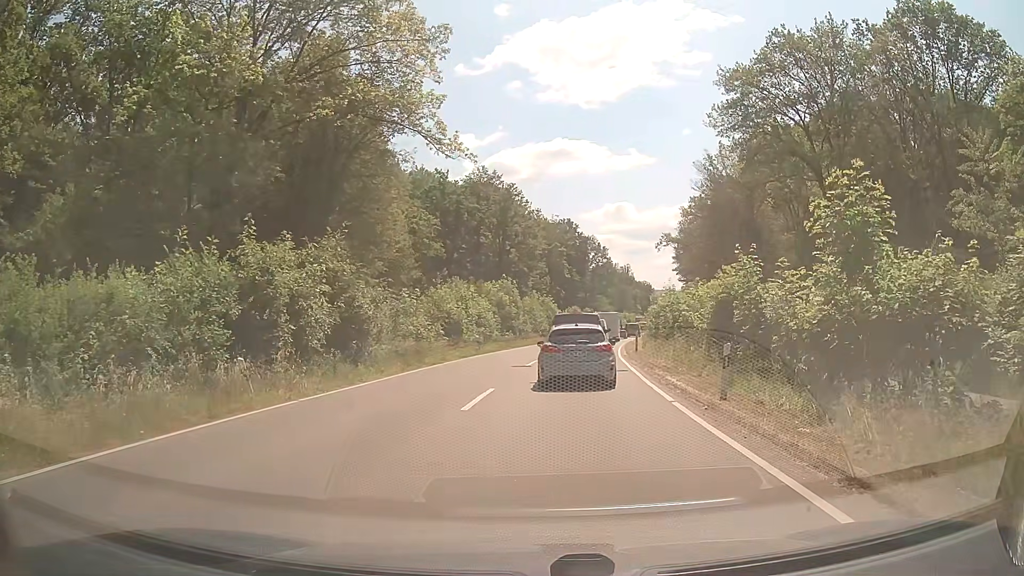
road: secondary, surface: asphalt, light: Day
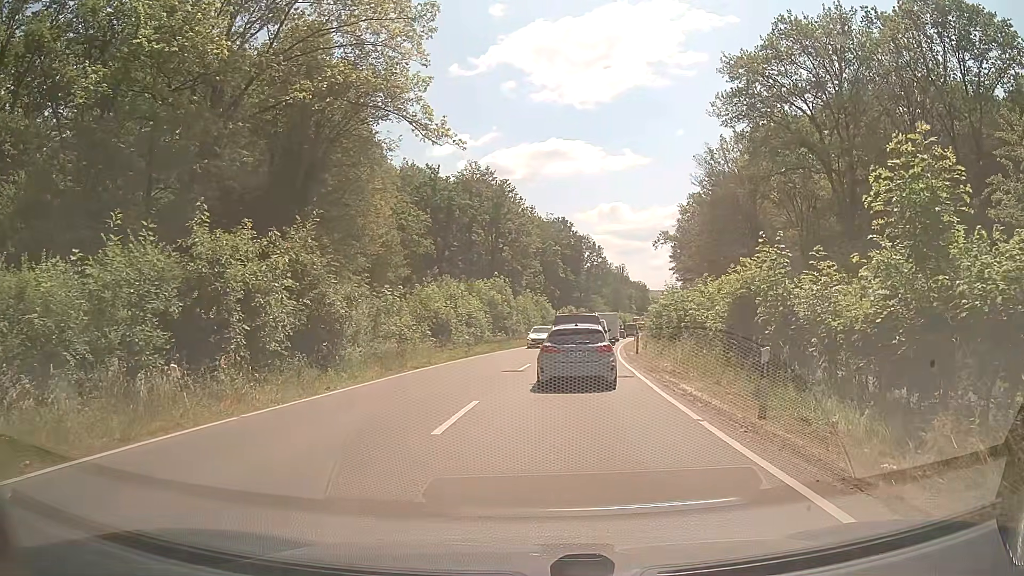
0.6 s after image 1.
(0.0, +2.5) m; +1°
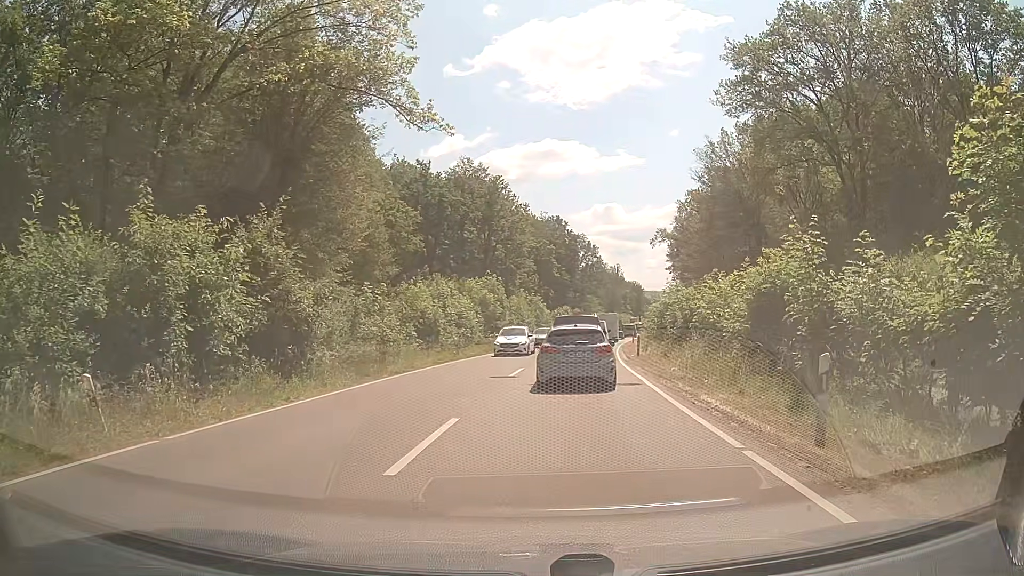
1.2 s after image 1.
(0.0, +2.4) m; +1°
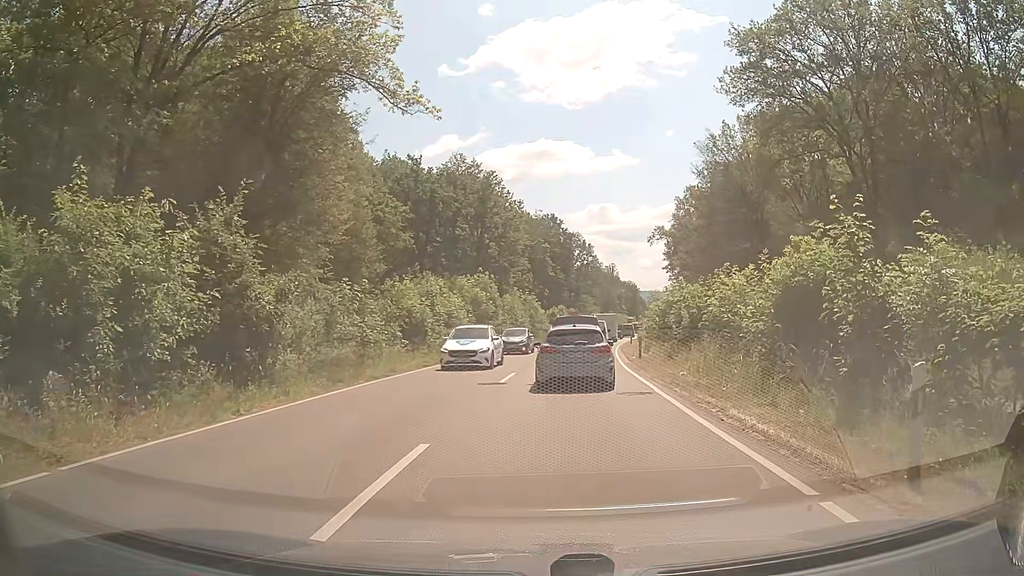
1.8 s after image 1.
(0.0, +2.3) m; 0°
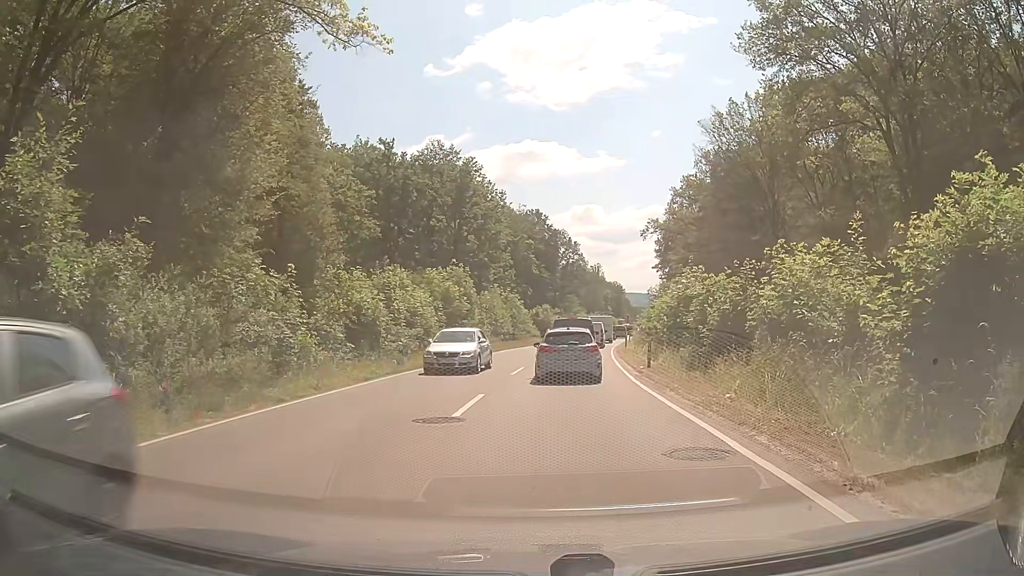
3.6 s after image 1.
(0.0, +6.7) m; -1°
